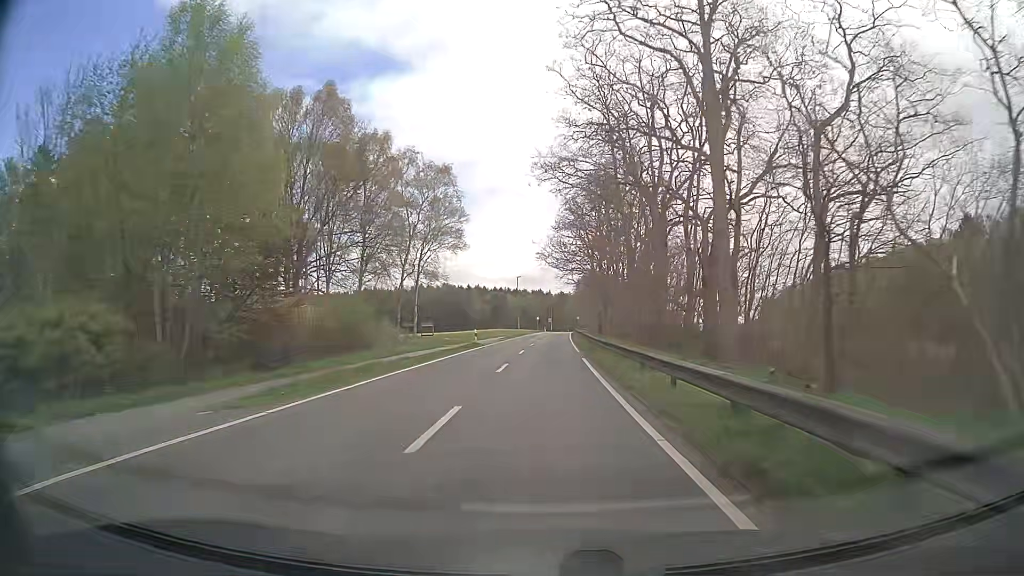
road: tertiary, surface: asphalt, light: Day
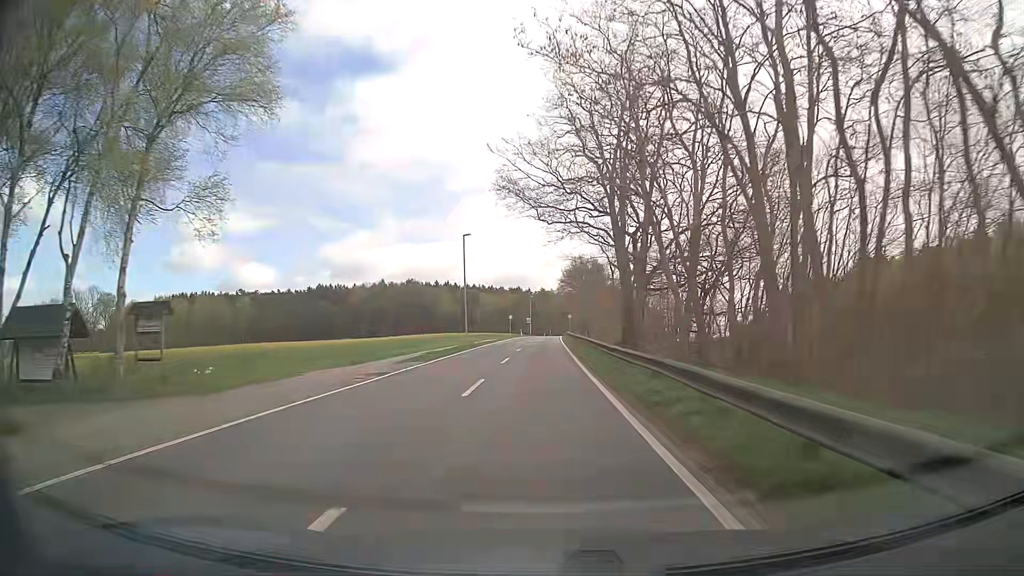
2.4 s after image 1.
(+0.6, +42.9) m; +1°
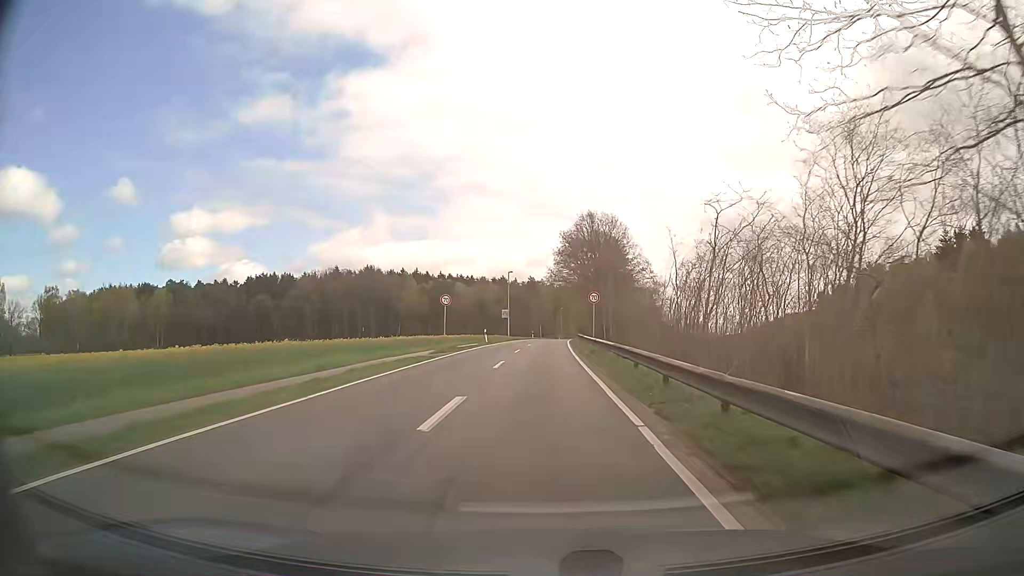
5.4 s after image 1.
(+0.5, +53.6) m; +1°
(0, +10) (0, +20) (0, +30) (0, +40) (+1, +50) (+1, +60) (+2, +70) (+2, +80) (+3, +90) (+4, +100) m
